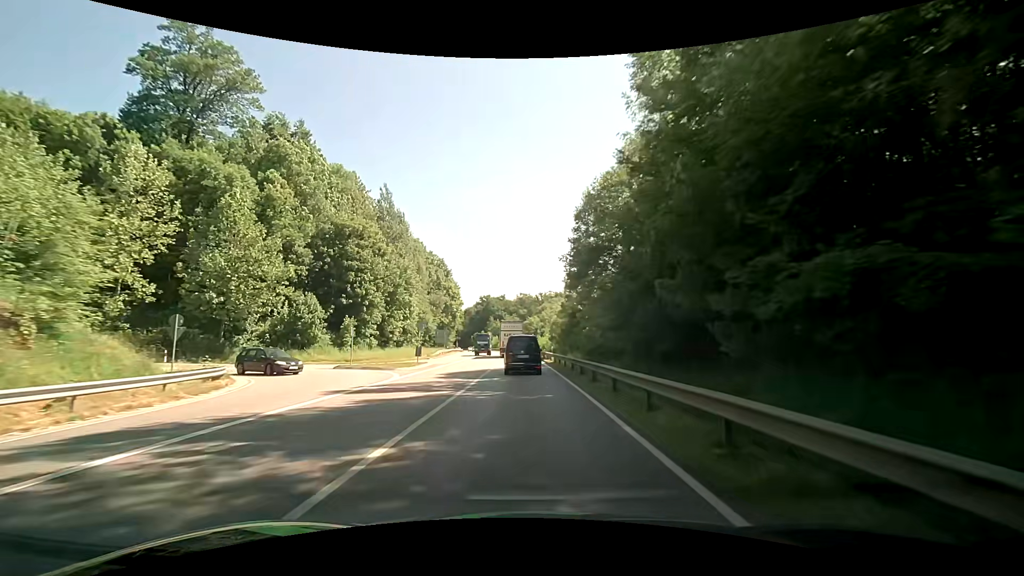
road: primary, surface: asphalt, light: Day
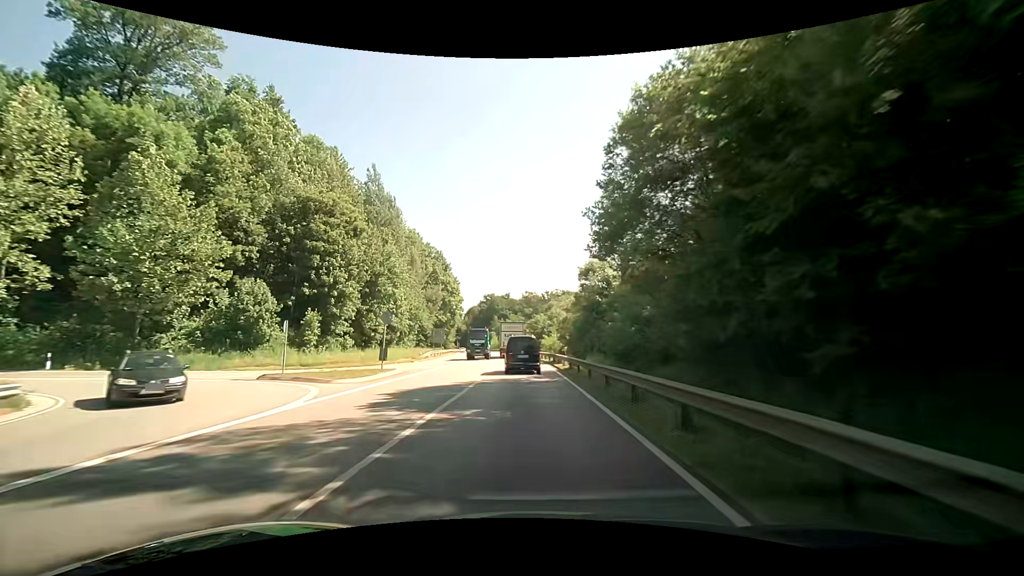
(0.0, +10.2) m; -1°
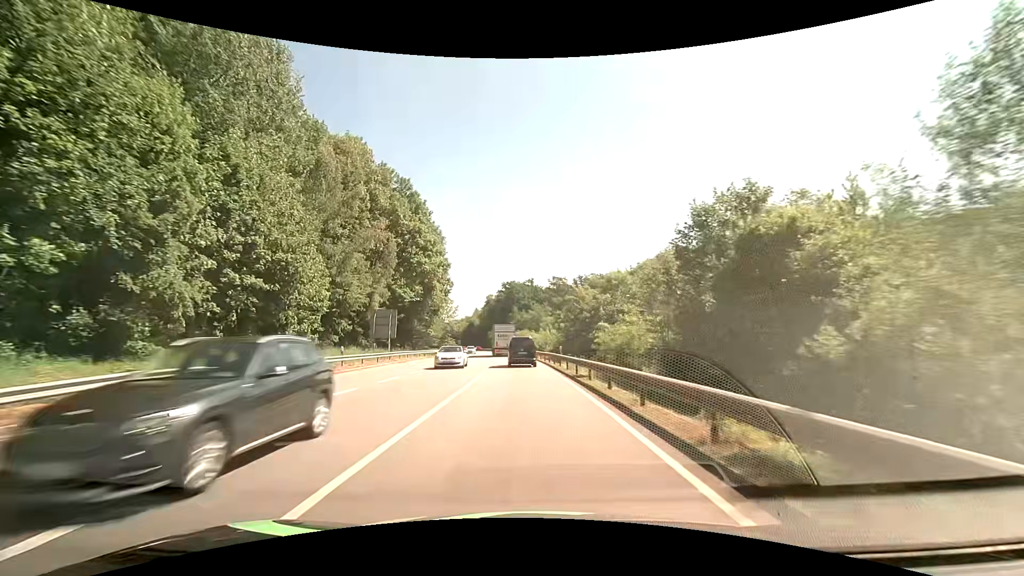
(-1.2, +49.1) m; -3°
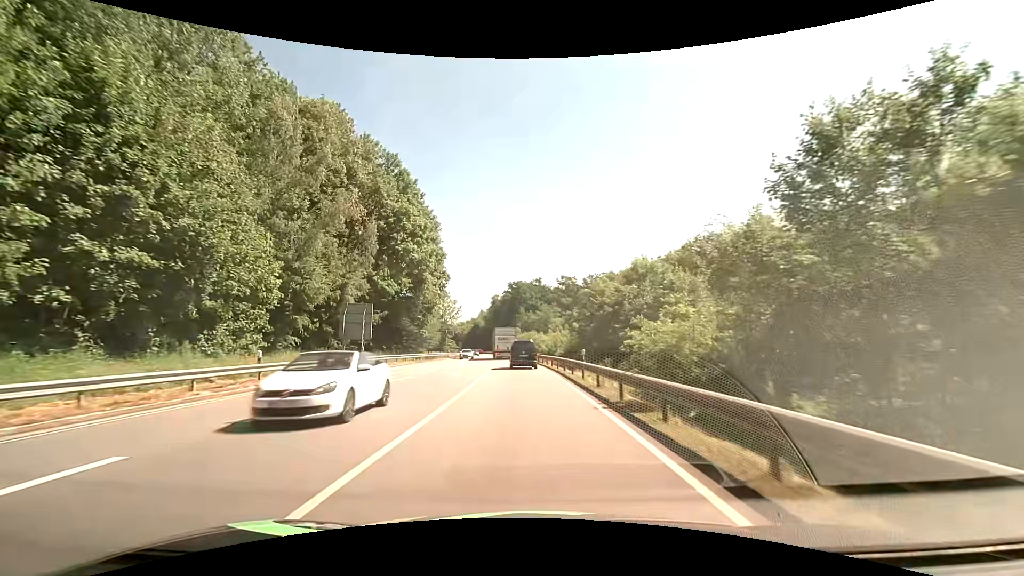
(0.0, +9.7) m; -1°
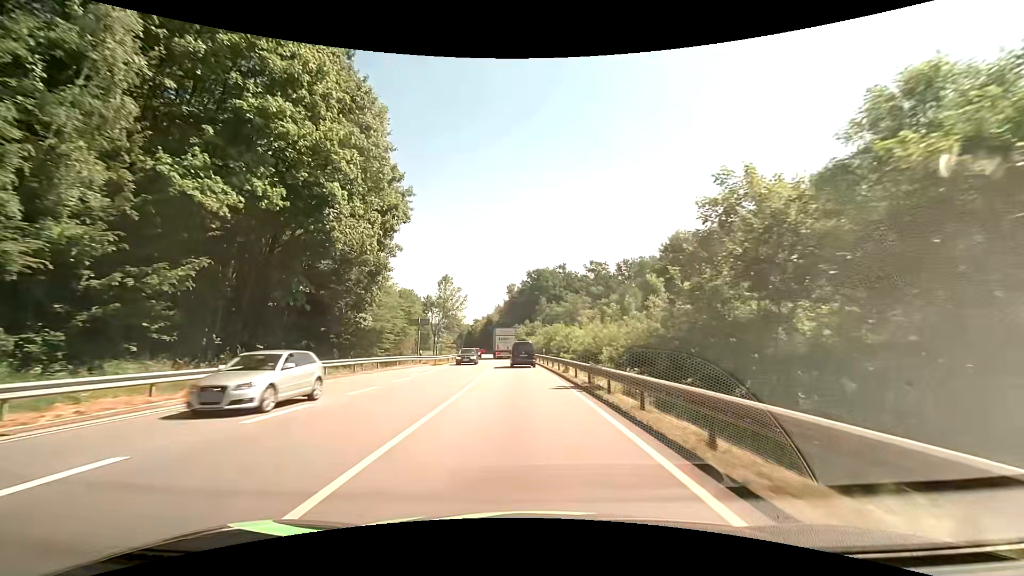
(-0.6, +30.5) m; -2°
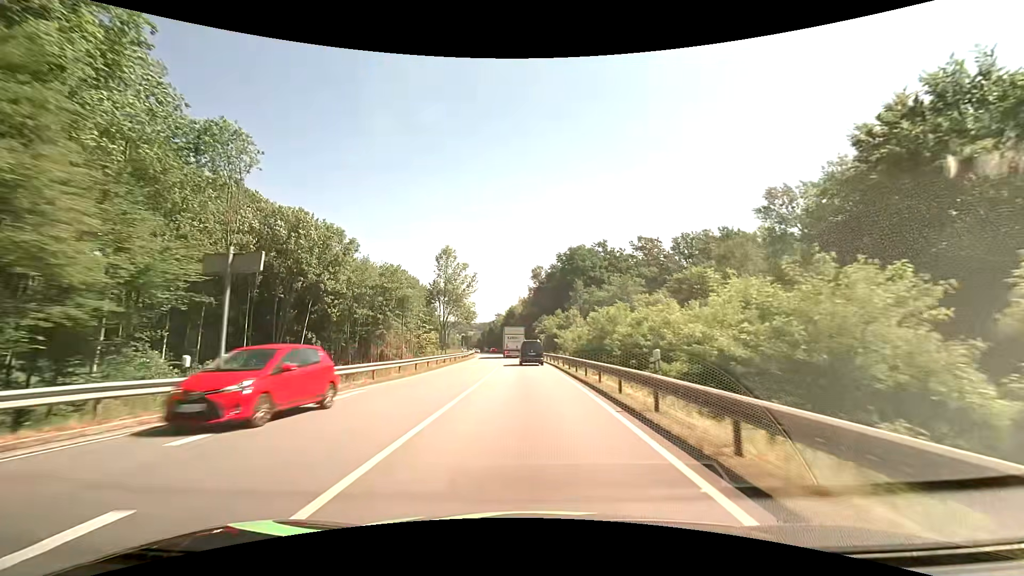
(-1.0, +32.8) m; -3°
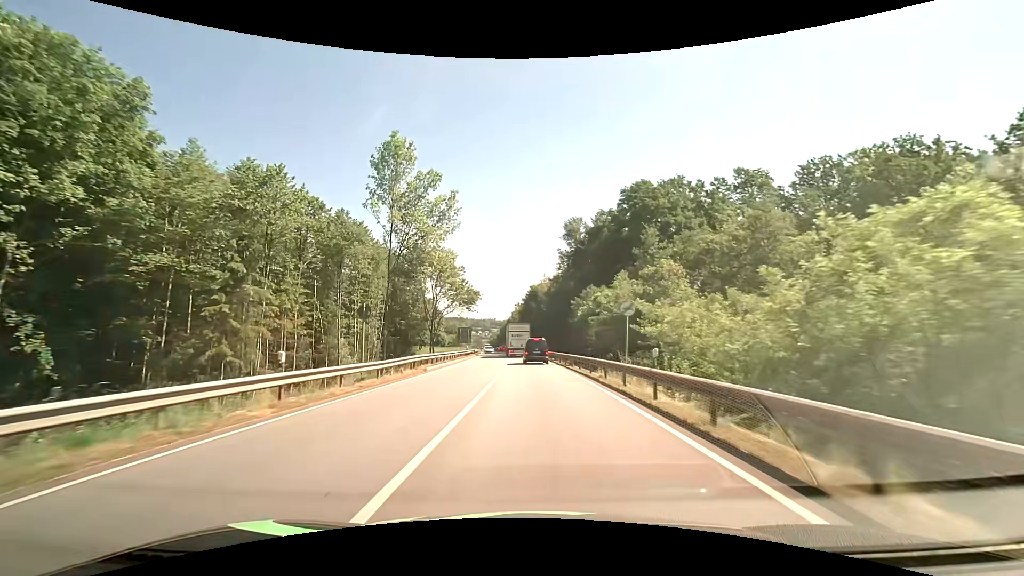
(-1.6, +45.9) m; -3°
